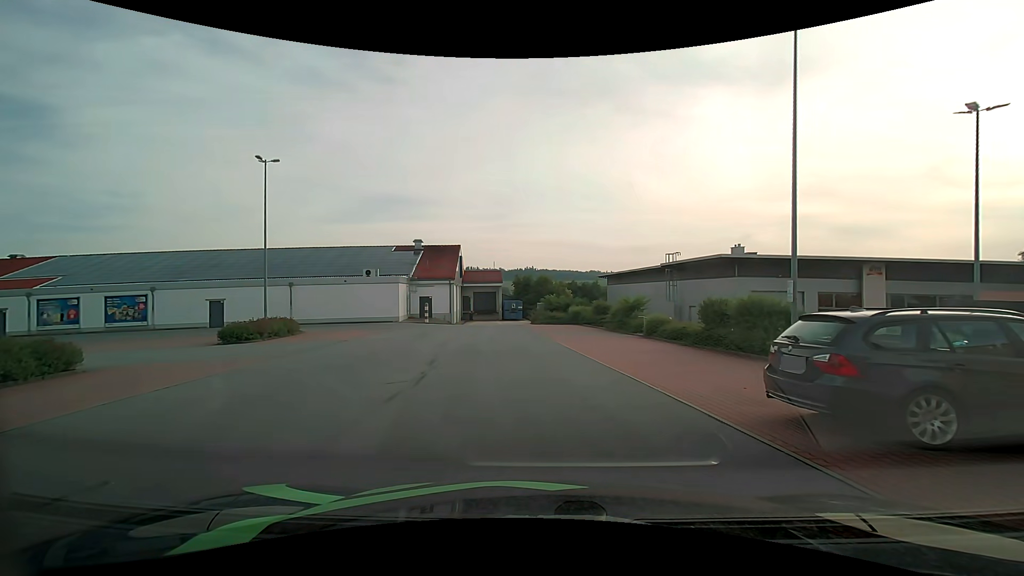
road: residential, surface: asphalt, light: Day
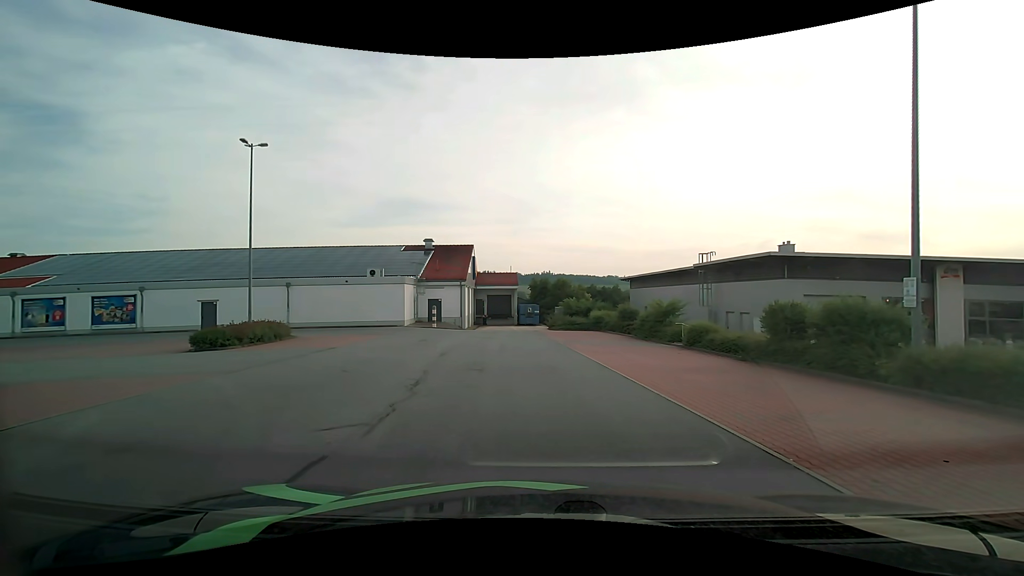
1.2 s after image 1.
(-0.1, +3.7) m; -3°
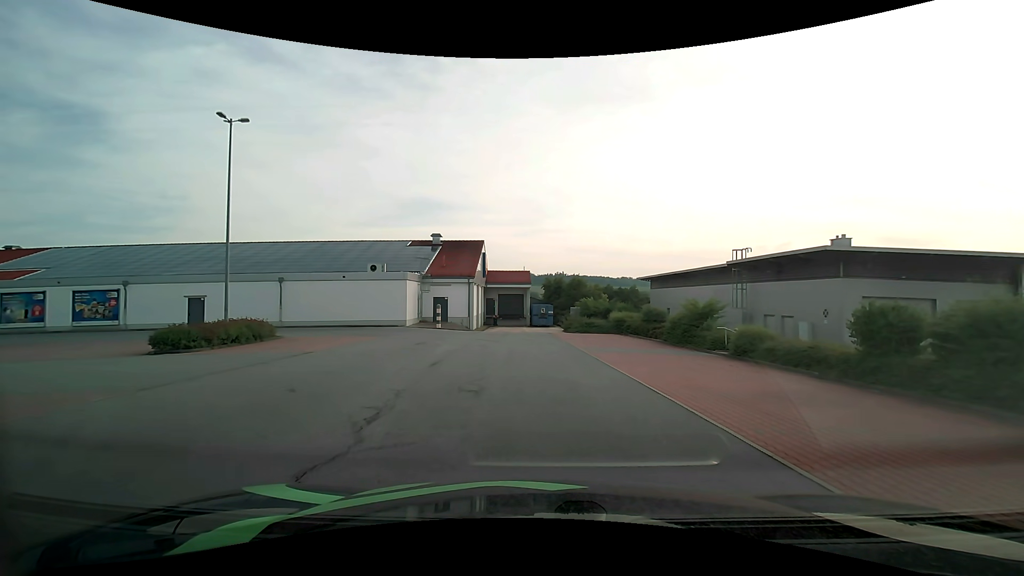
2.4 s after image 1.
(0.0, +3.4) m; -1°
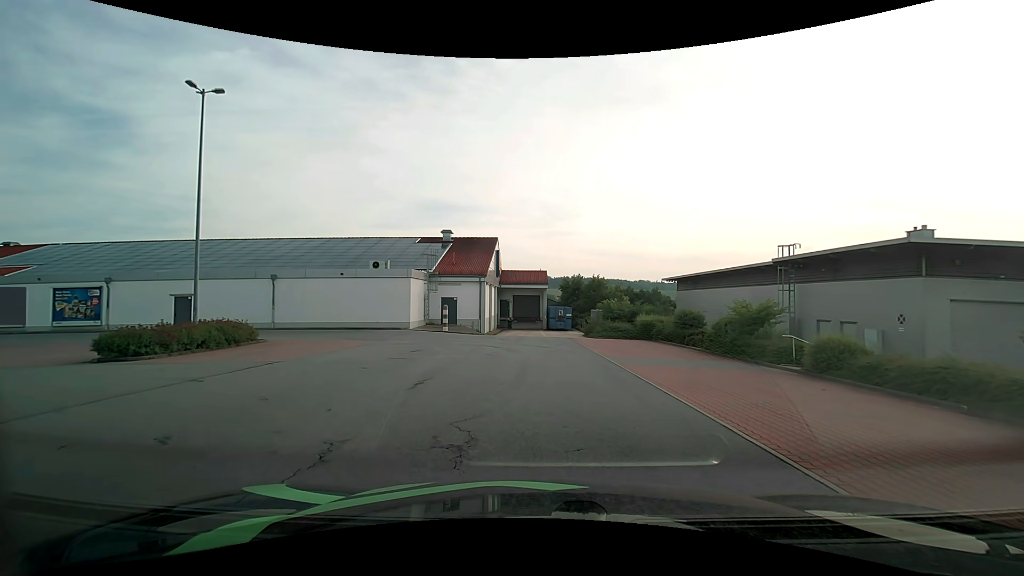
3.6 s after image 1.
(0.0, +3.6) m; -1°
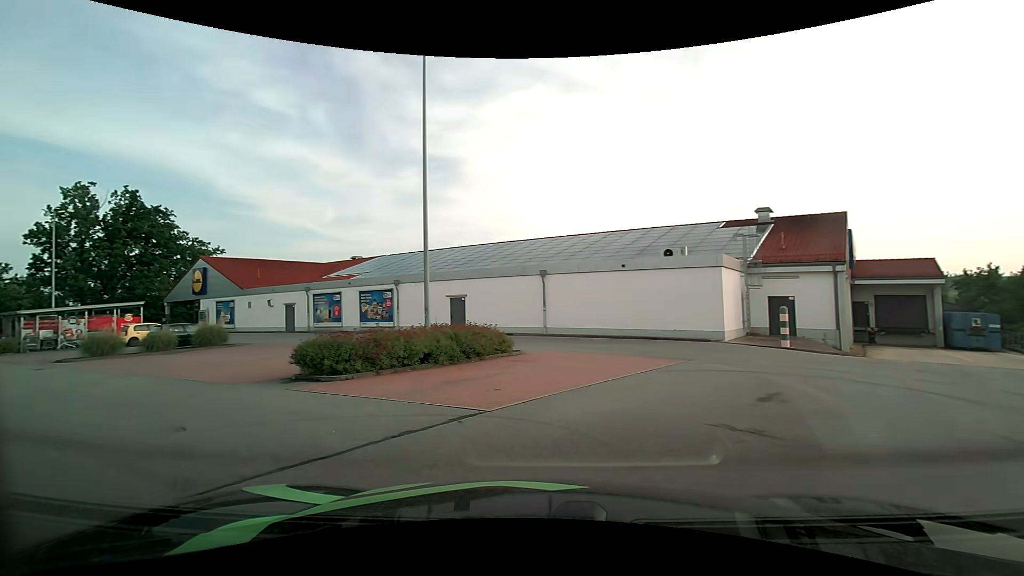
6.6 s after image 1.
(-1.9, +8.7) m; -33°
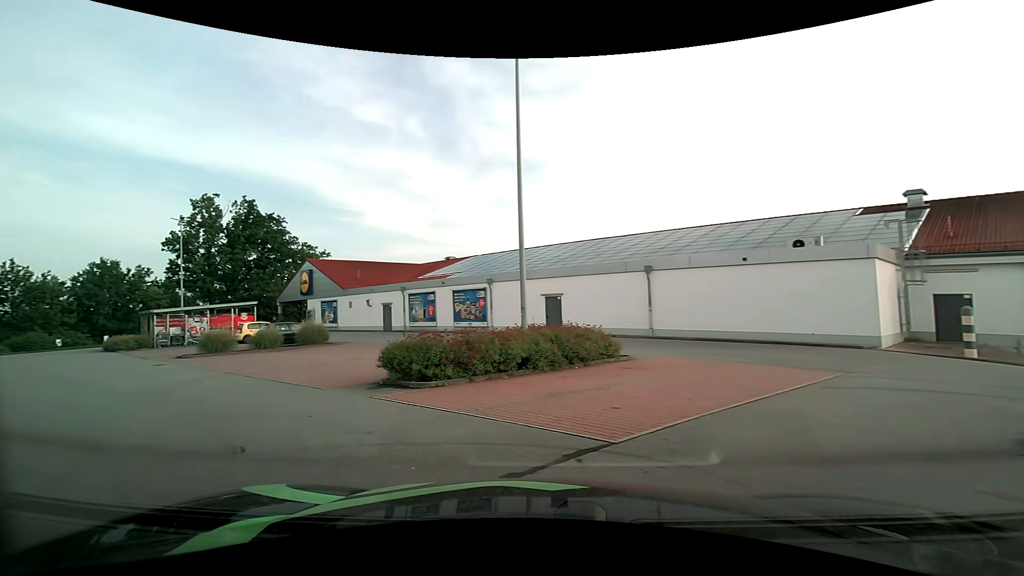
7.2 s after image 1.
(-0.1, +1.7) m; -10°
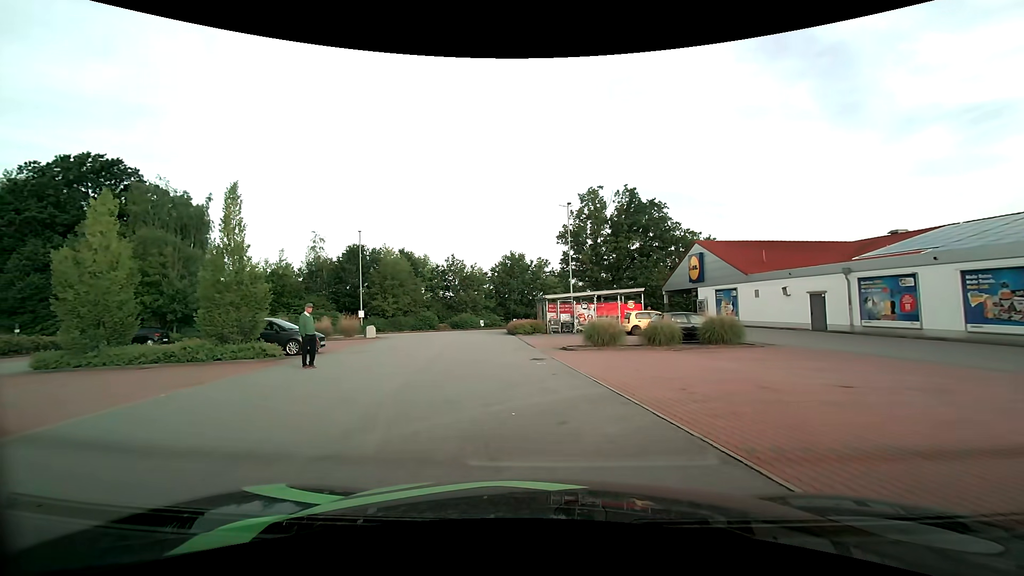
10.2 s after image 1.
(-3.4, +7.7) m; -42°
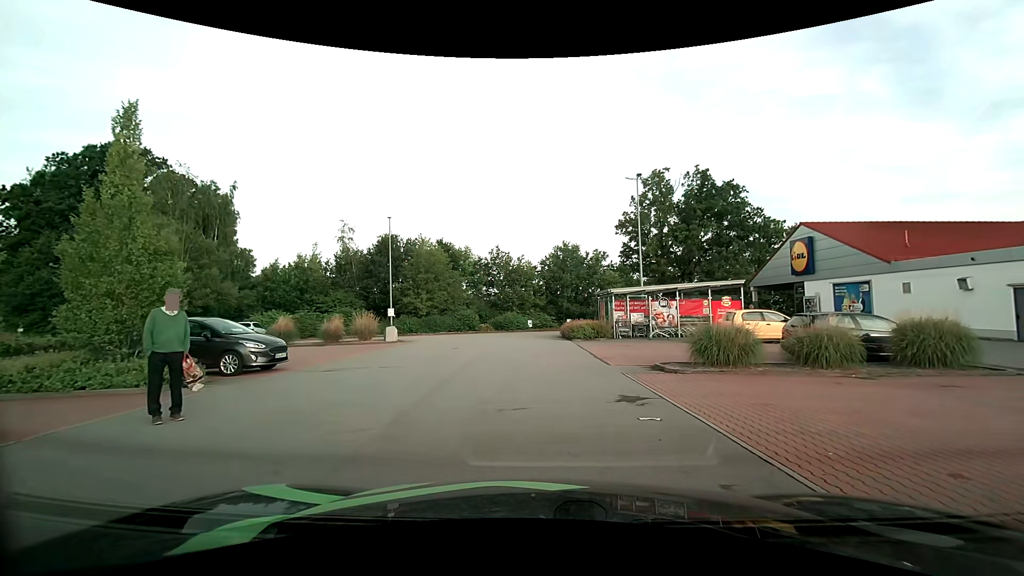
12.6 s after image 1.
(-0.4, +7.7) m; -5°
